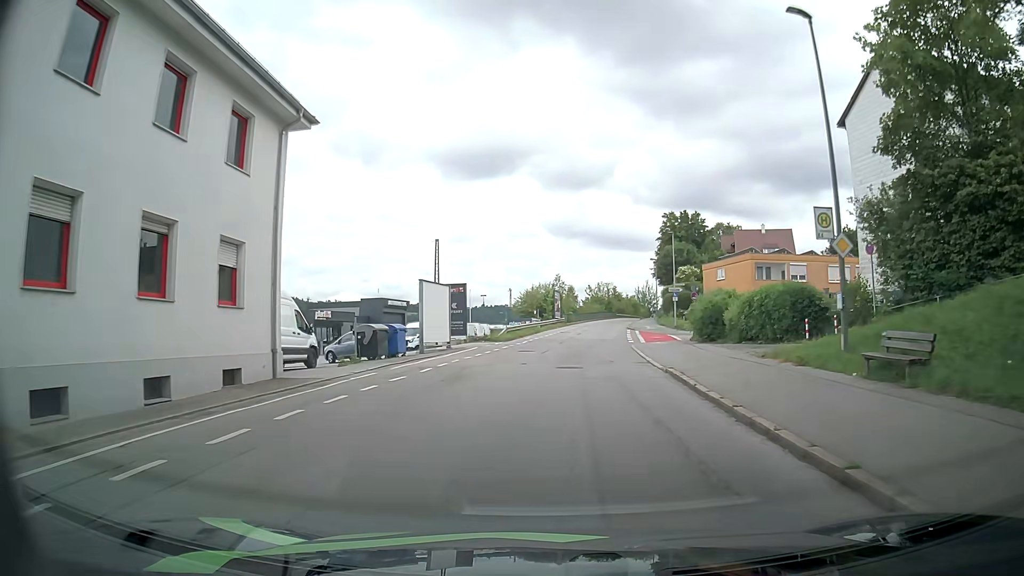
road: residential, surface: asphalt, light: Day
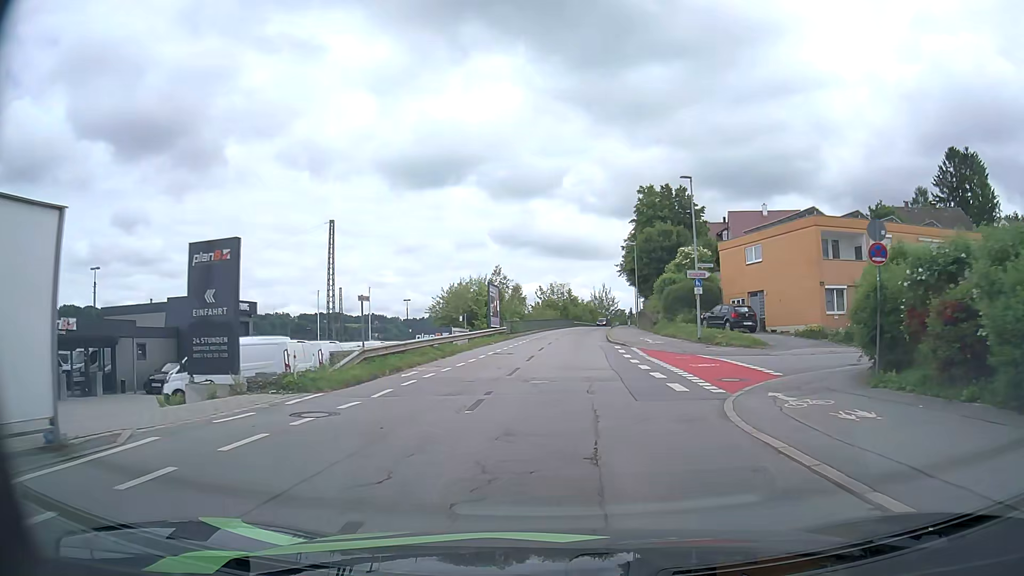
(+0.8, +25.0) m; +4°
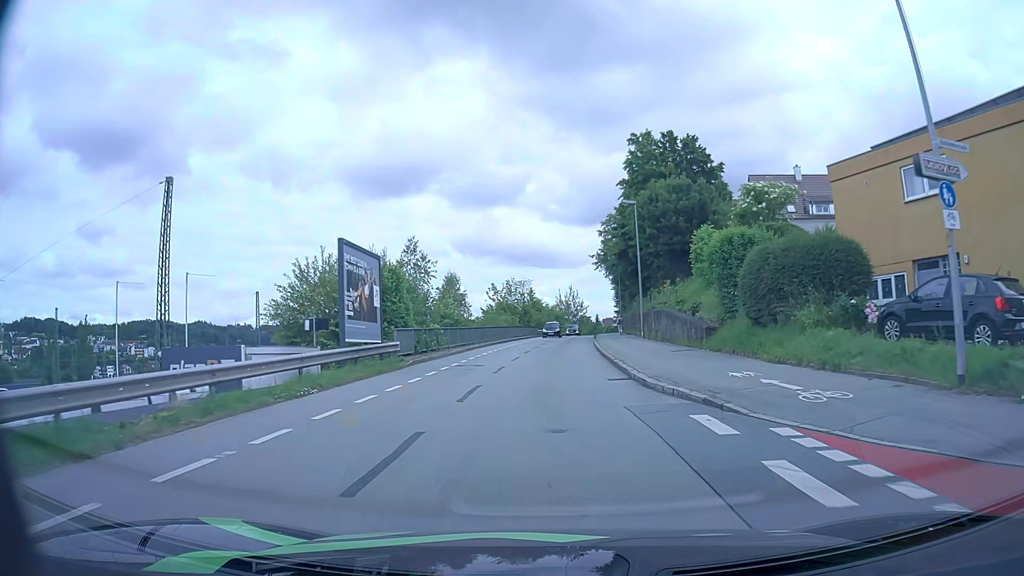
(+0.7, +24.1) m; +3°
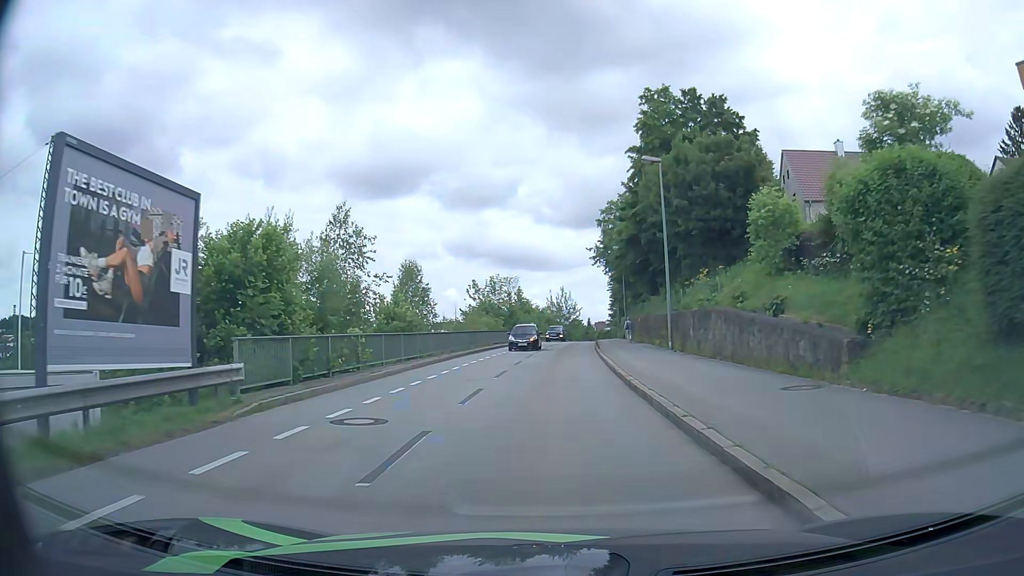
(+0.1, +11.4) m; +1°
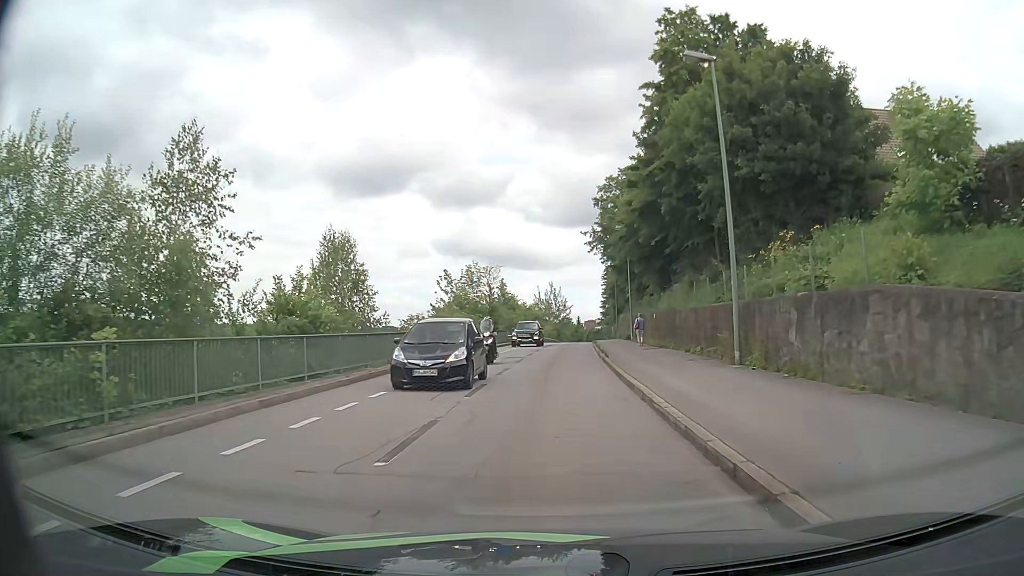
(+0.1, +11.2) m; +1°
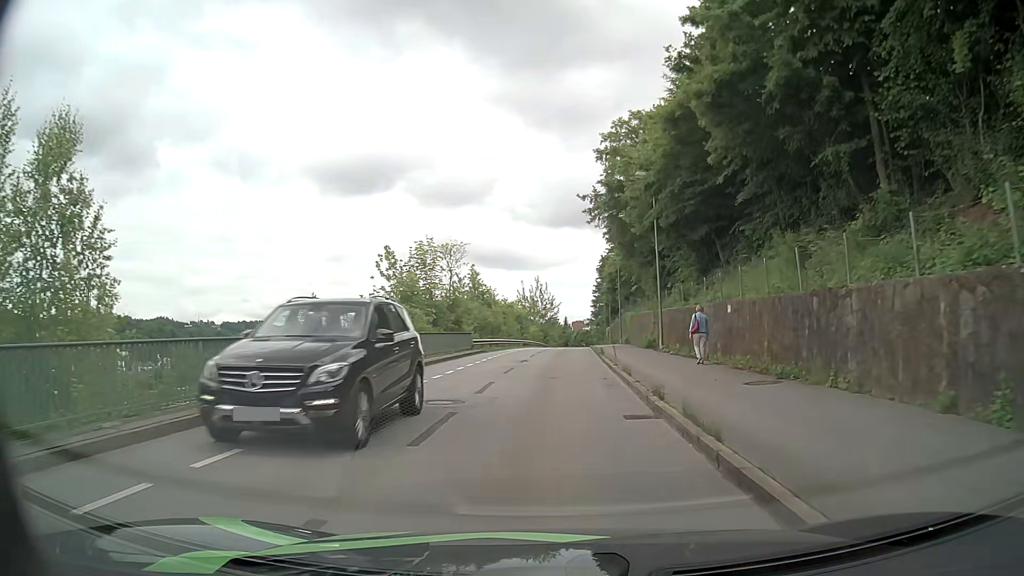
(+0.1, +17.0) m; +1°
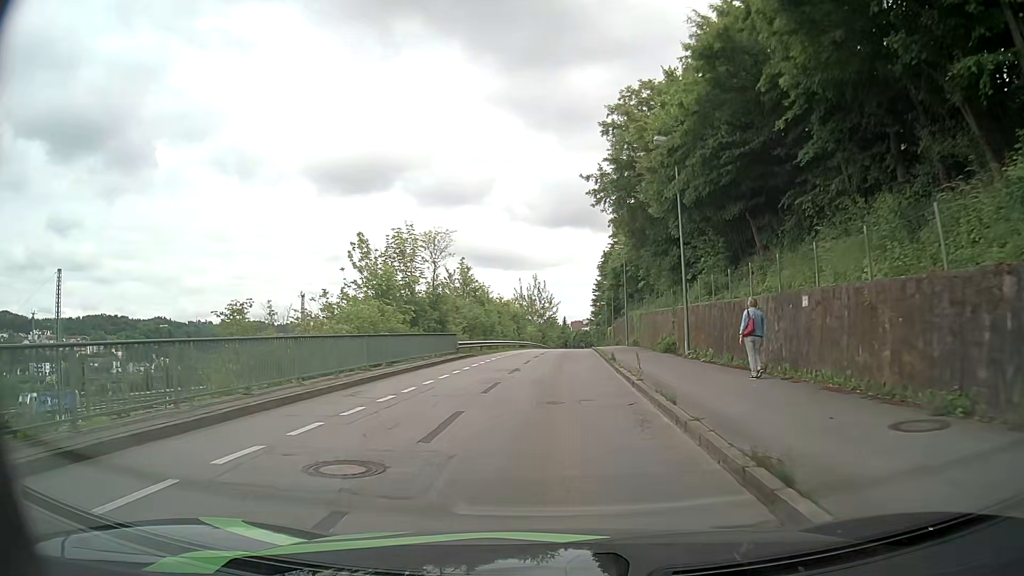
(0.0, +5.8) m; +1°
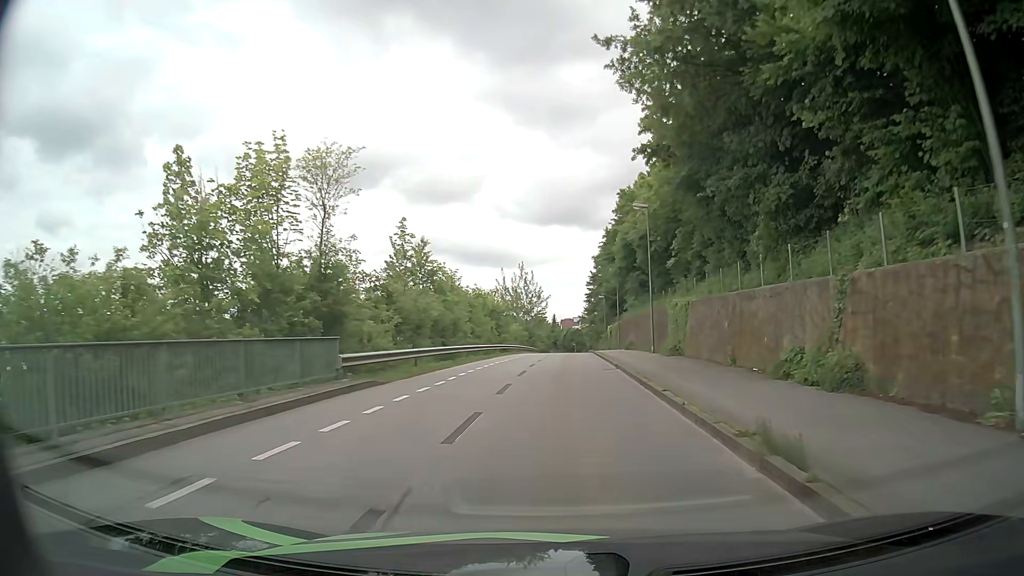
(-0.1, +18.0) m; 0°
